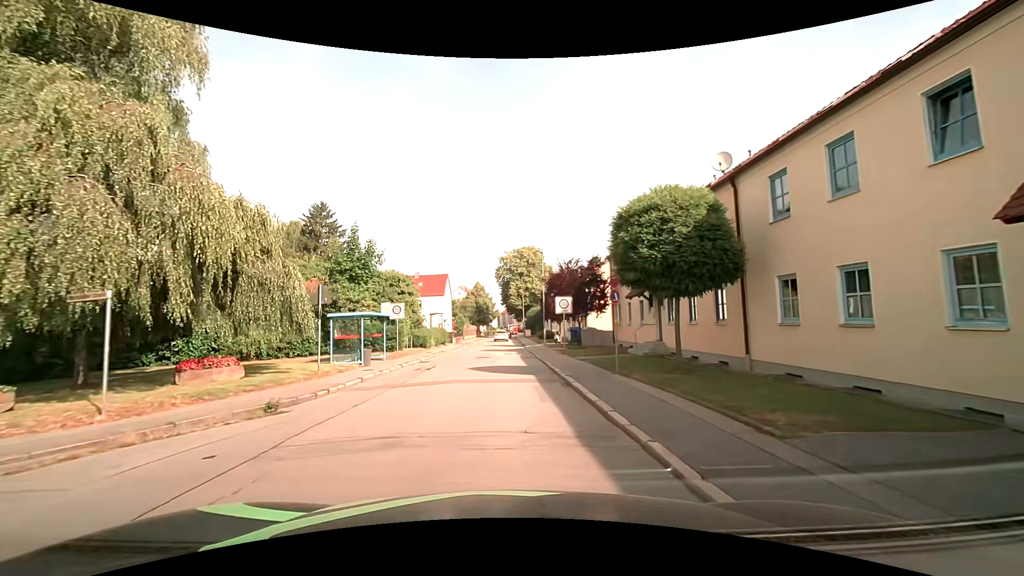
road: residential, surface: asphalt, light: Day
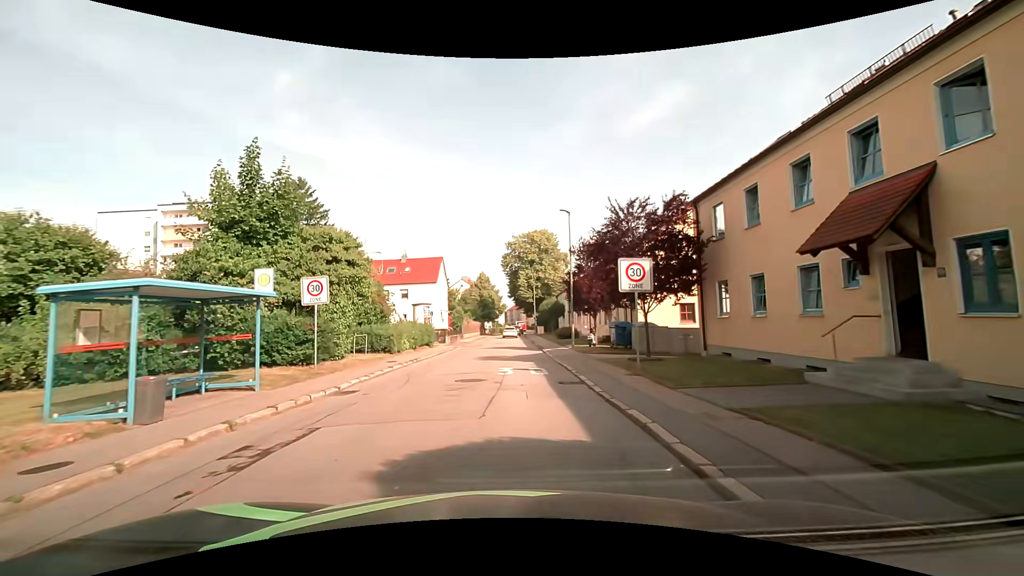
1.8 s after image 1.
(-0.2, +13.9) m; -1°
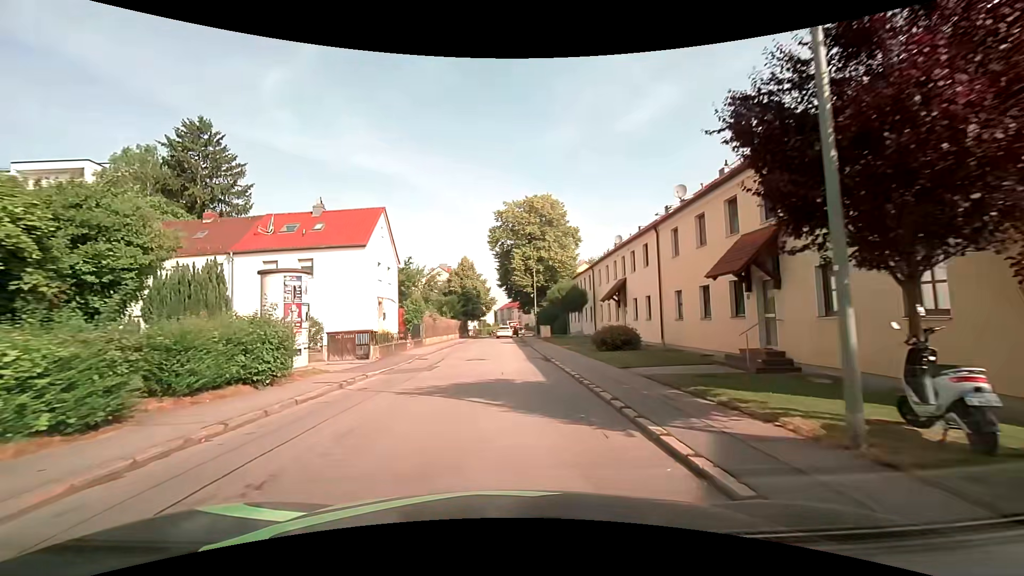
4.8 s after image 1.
(-0.2, +23.6) m; 0°
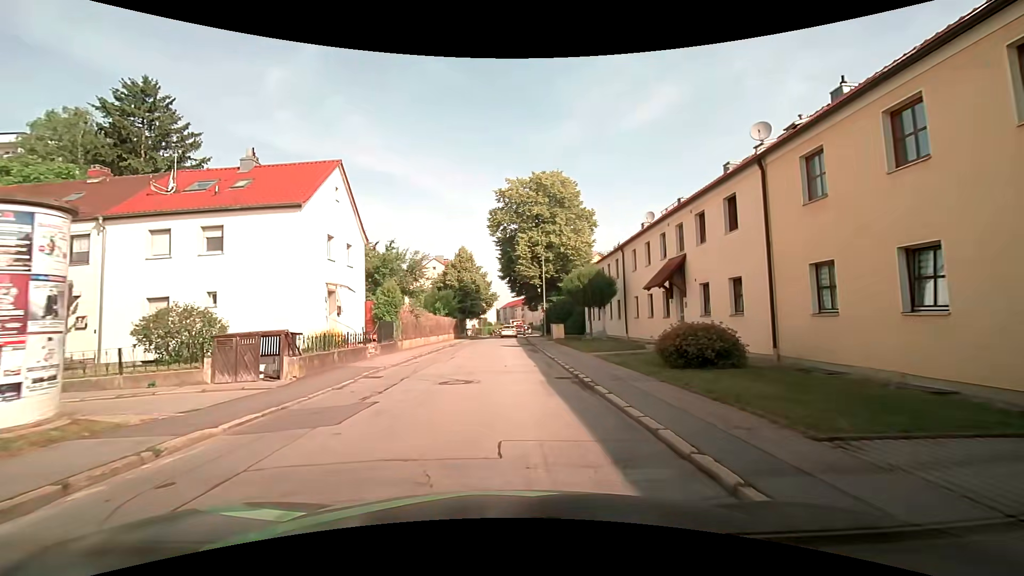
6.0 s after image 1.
(+0.1, +9.4) m; +1°
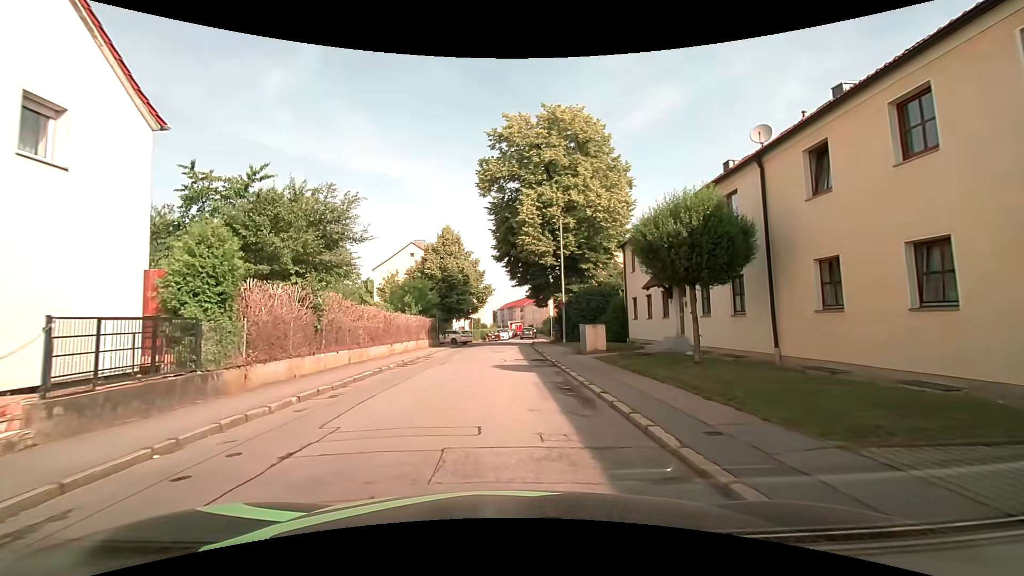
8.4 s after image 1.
(-0.1, +16.8) m; 0°
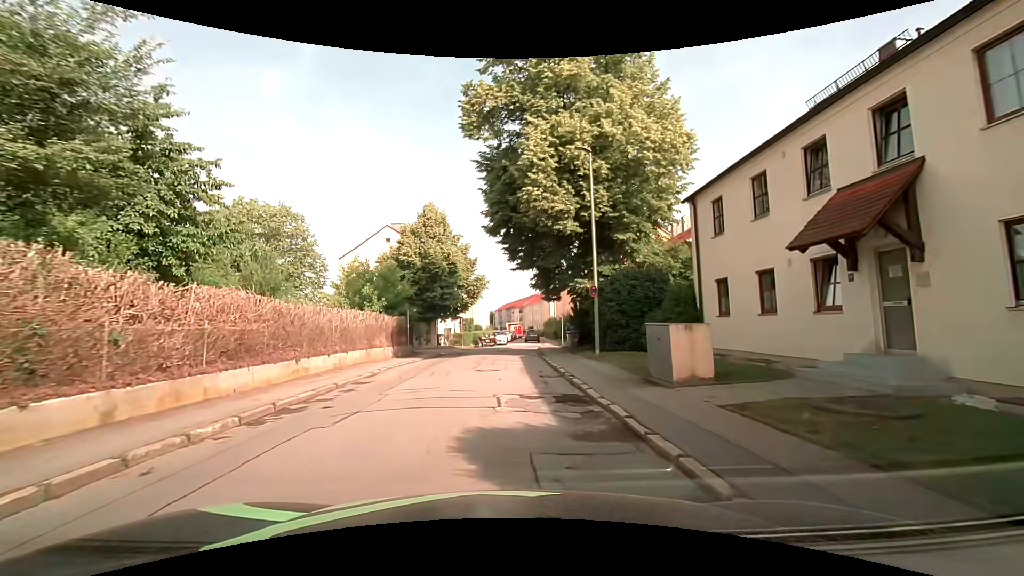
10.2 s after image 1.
(+0.1, +11.6) m; +1°
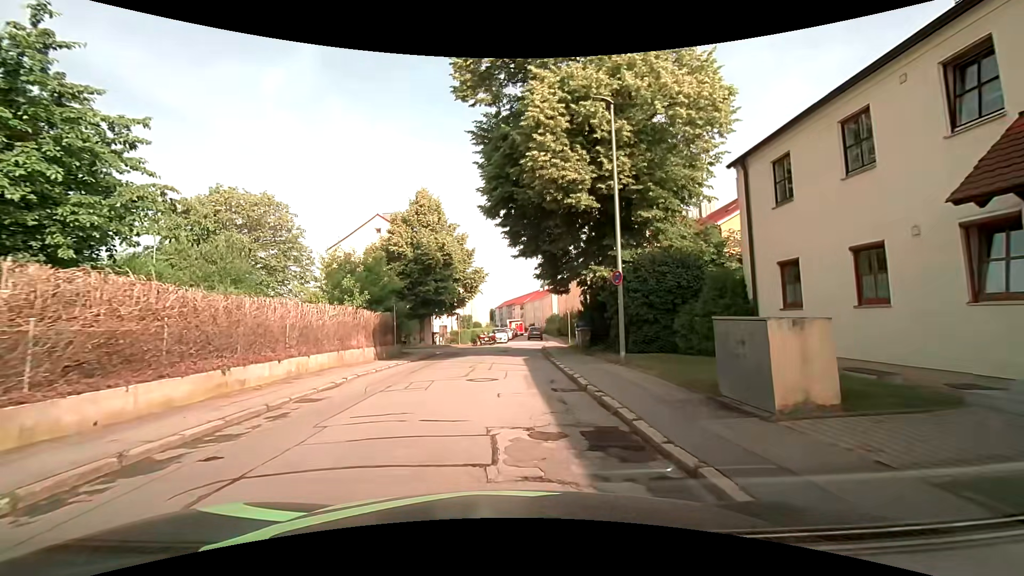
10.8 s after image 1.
(0.0, +3.9) m; 0°
